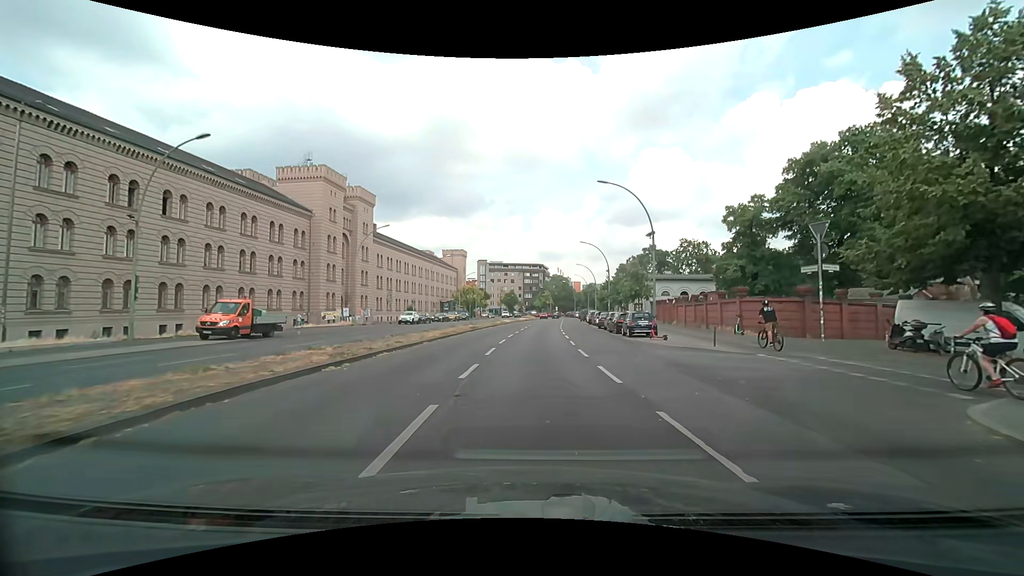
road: primary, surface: asphalt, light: Day
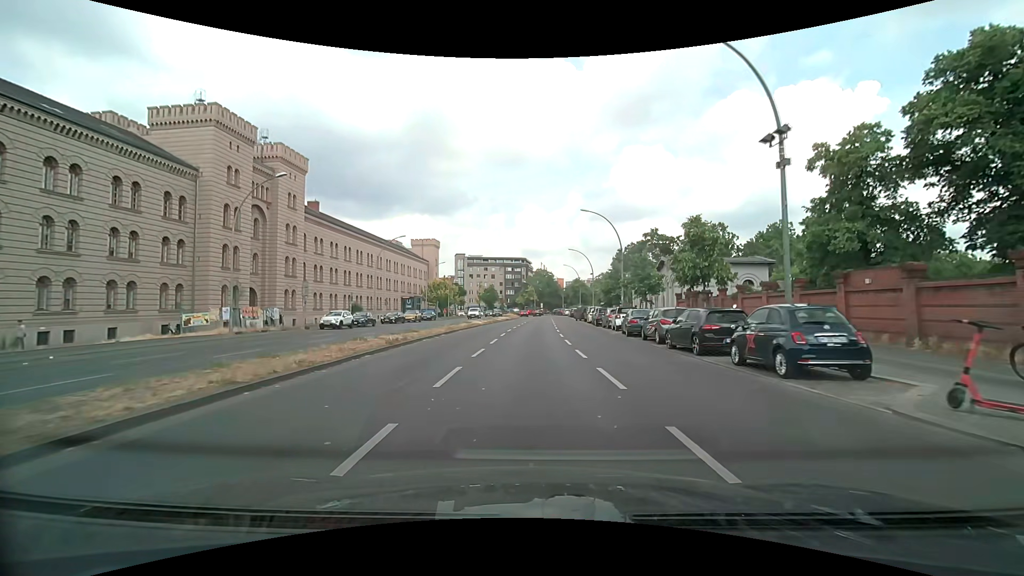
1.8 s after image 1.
(+0.3, +18.6) m; +2°
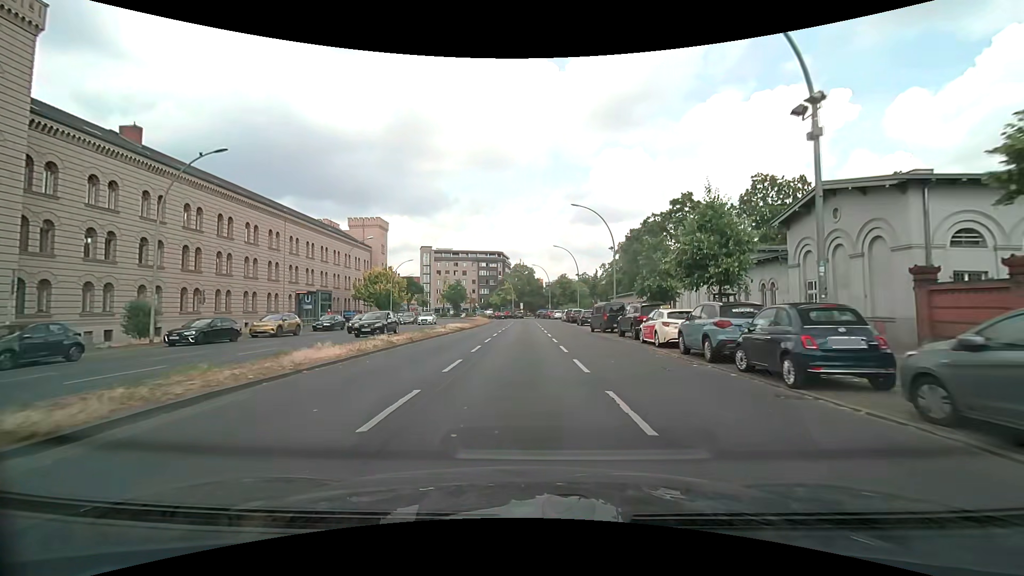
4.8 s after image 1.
(+0.7, +31.9) m; +2°
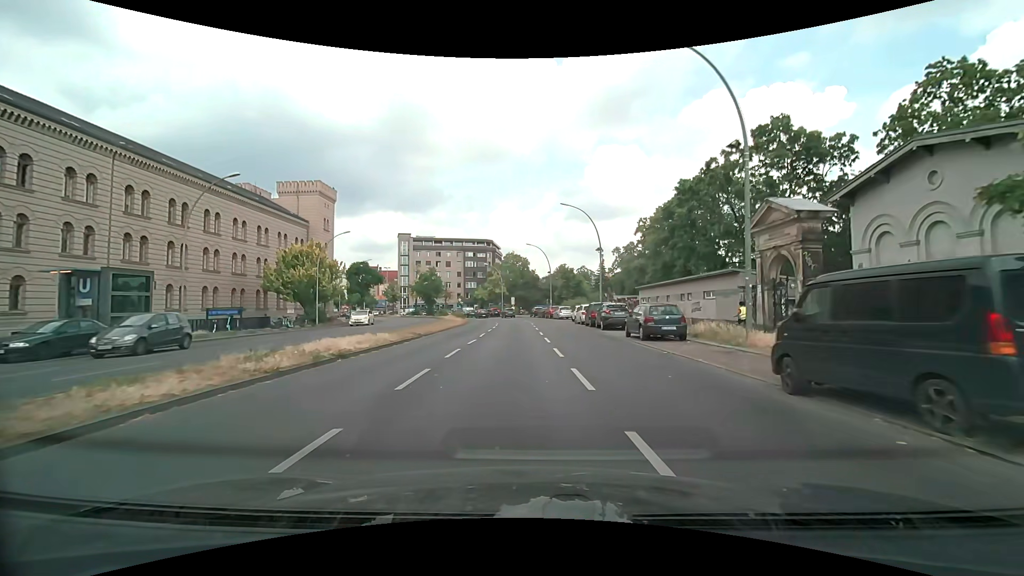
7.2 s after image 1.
(+0.3, +25.7) m; +1°
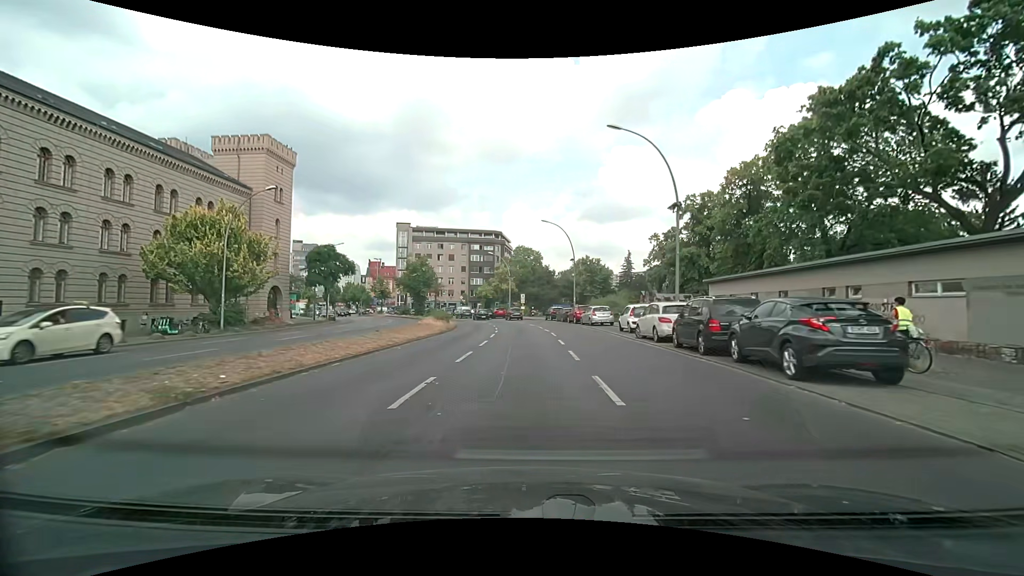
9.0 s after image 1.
(-0.3, +18.8) m; -2°
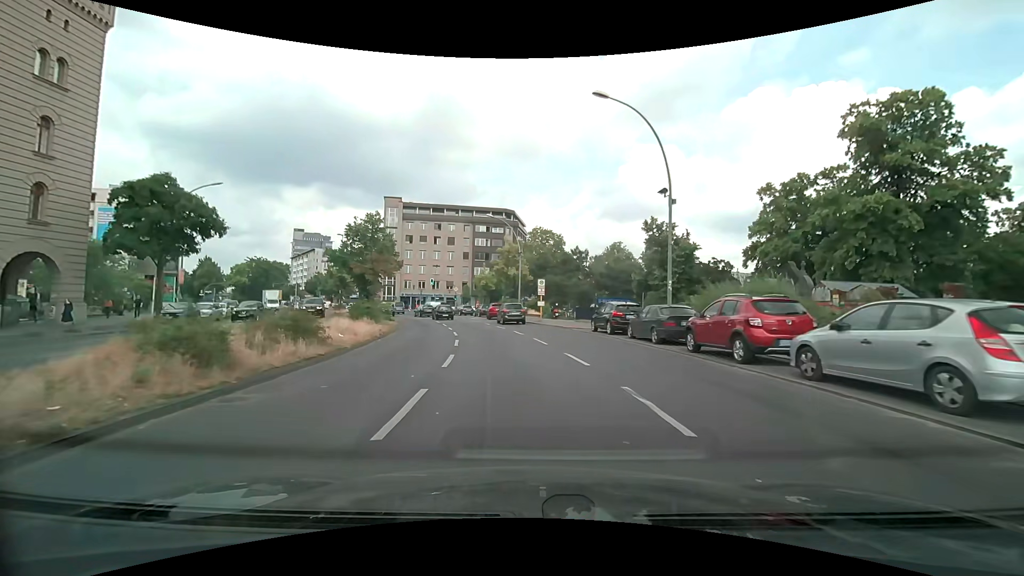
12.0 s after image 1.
(-0.1, +30.4) m; -1°
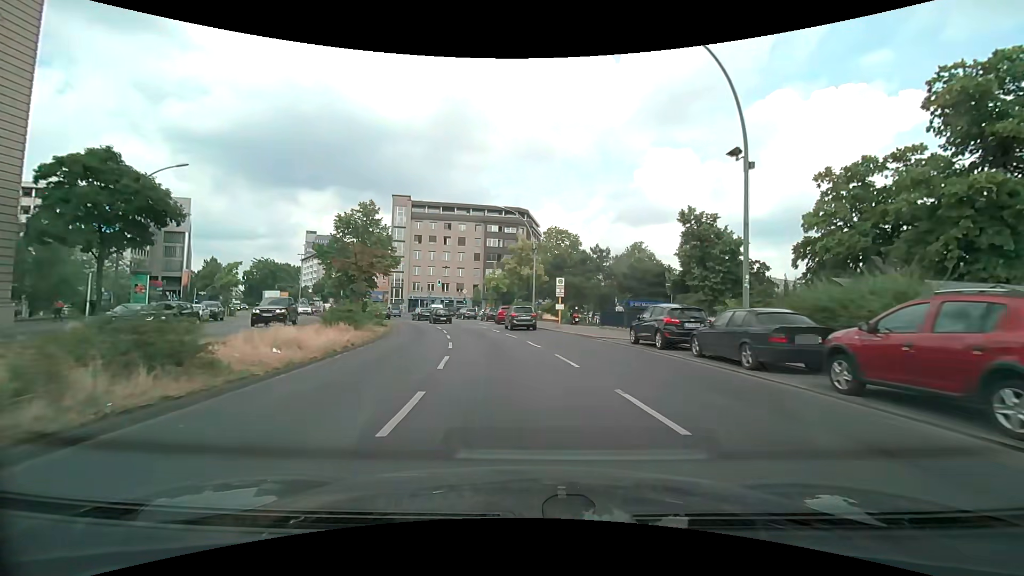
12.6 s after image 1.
(-0.1, +5.9) m; -1°
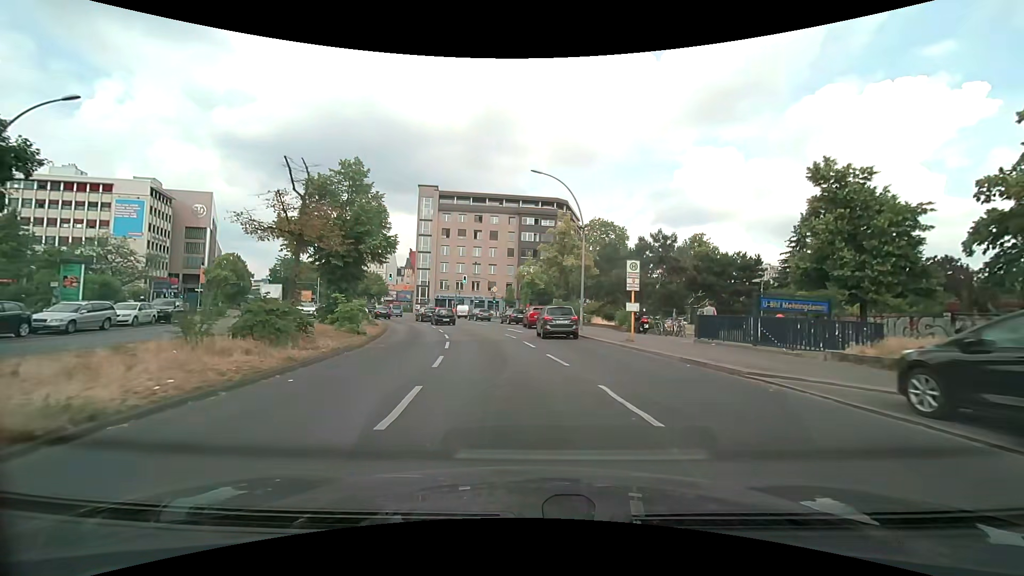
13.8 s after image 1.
(-0.4, +11.7) m; -4°
(0, +10) (-1, +20) (-3, +30) (-5, +40) (-8, +49) (-12, +58) (-16, +67) (-20, +77) (-25, +86) (-29, +94) m
